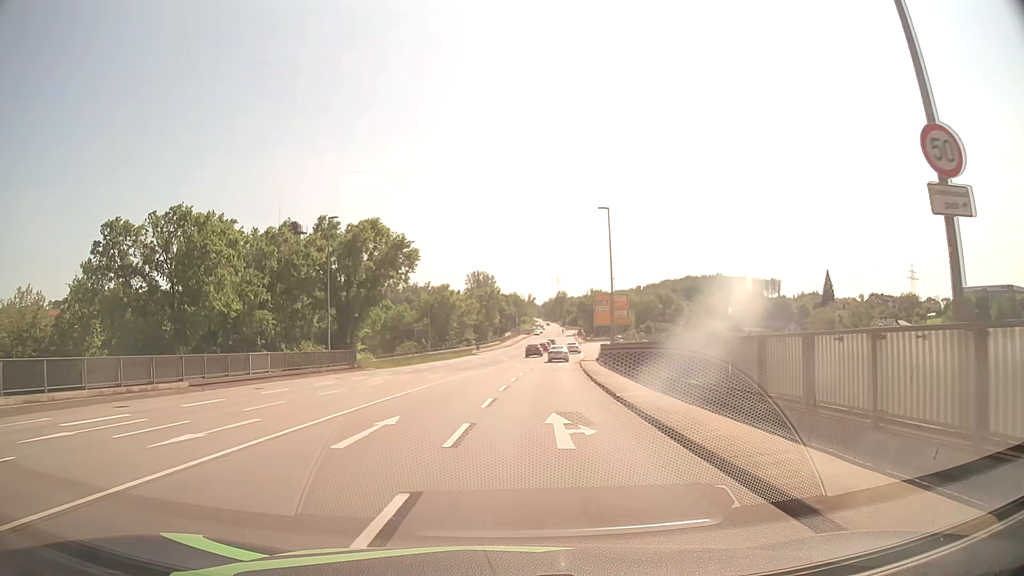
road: primary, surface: asphalt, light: Day
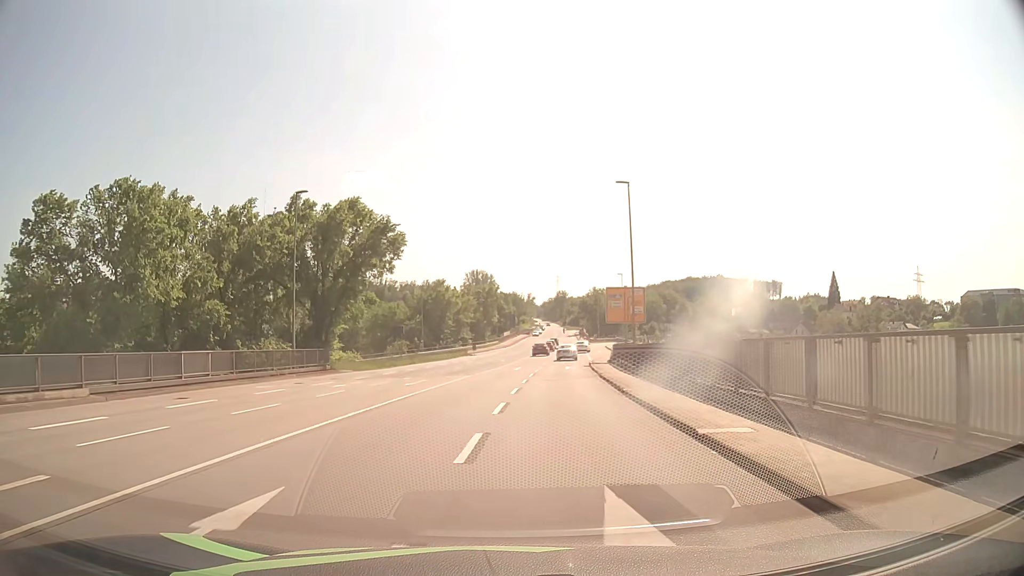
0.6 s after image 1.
(0.0, +7.6) m; 0°
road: primary_link
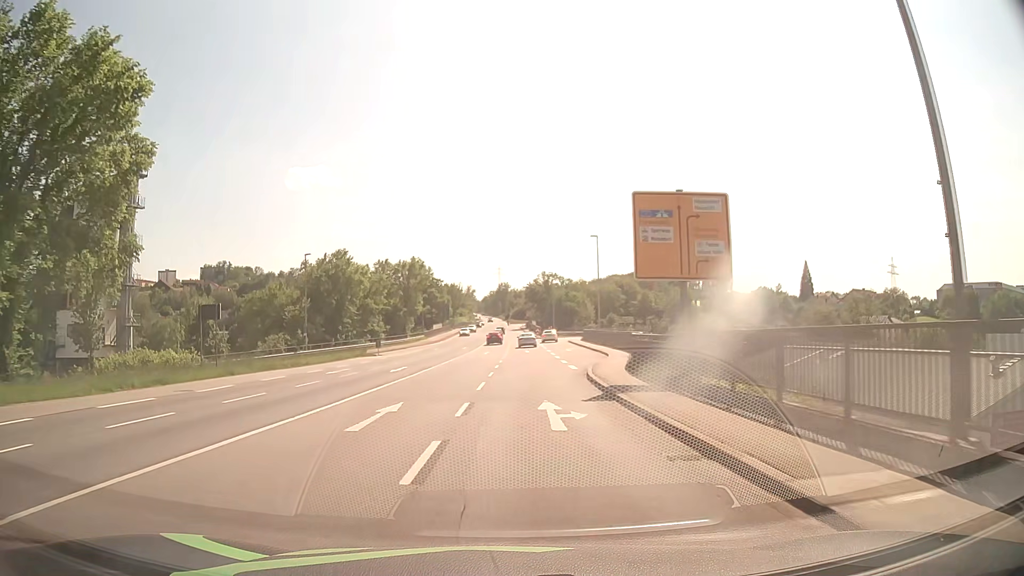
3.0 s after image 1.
(+2.0, +31.2) m; +5°
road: primary
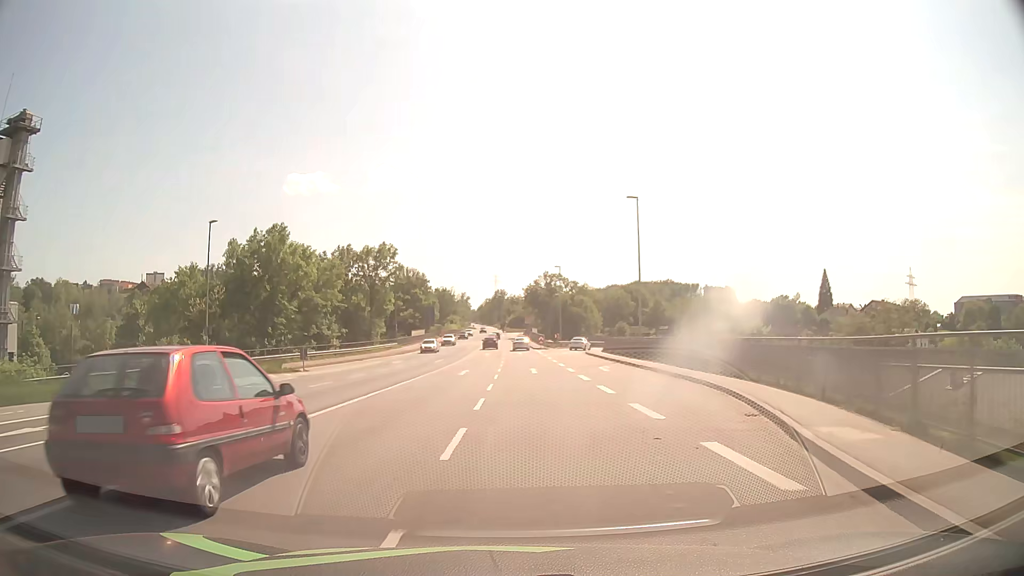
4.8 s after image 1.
(+0.1, +22.4) m; 0°
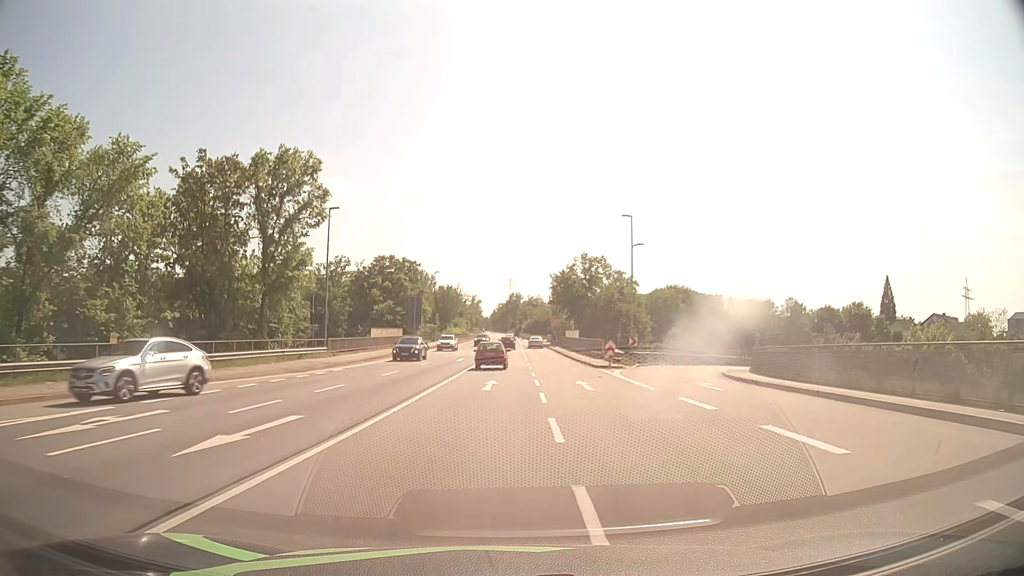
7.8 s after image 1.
(-0.7, +40.7) m; -1°
(0, +10) (0, +20) (0, +30) (0, +40) (0, +50) (0, +60) (0, +70) (0, +80) (+1, +90) (+1, +100) m
